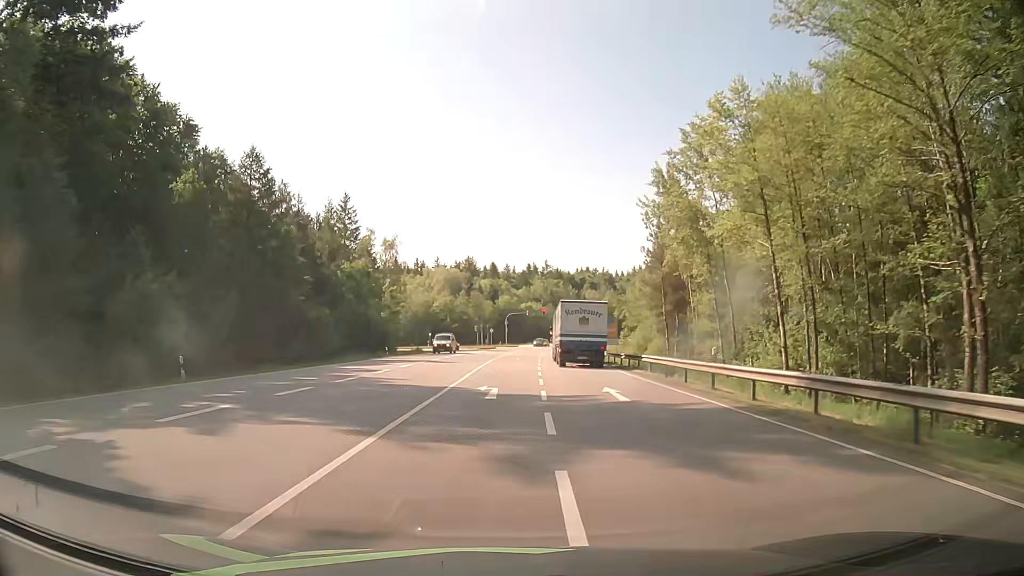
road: secondary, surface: asphalt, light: Day
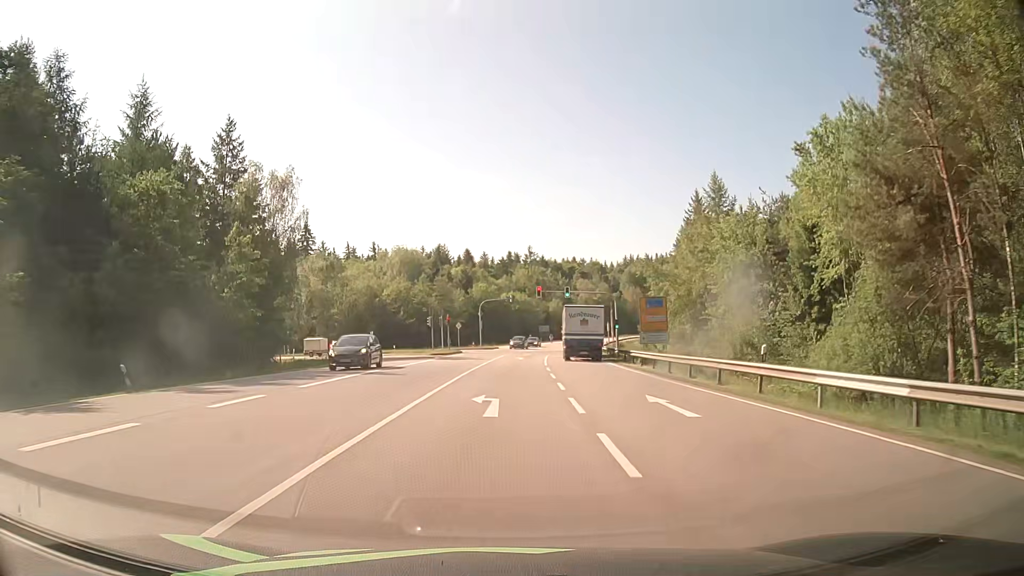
(+0.8, +38.9) m; +2°
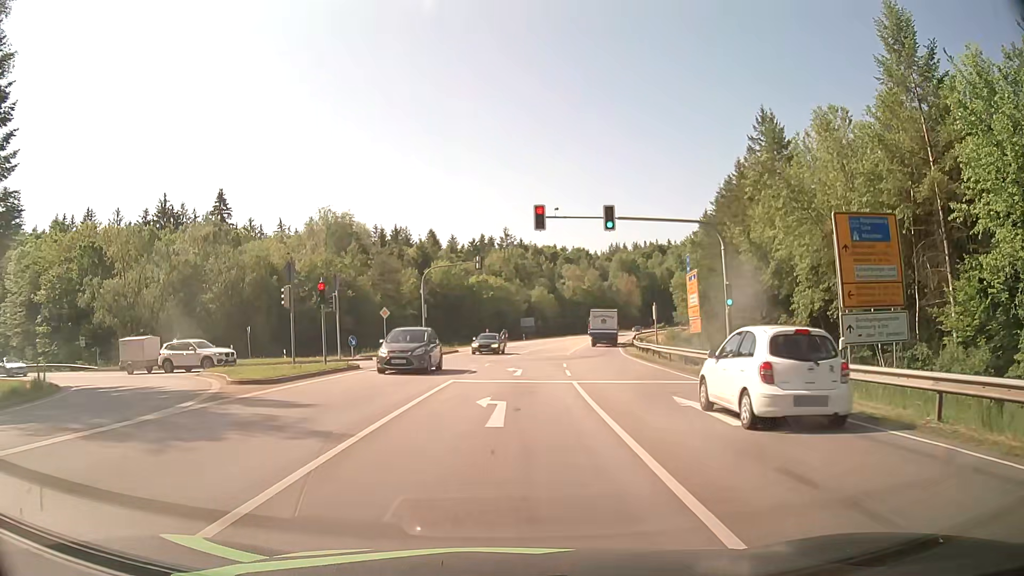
(+0.6, +35.9) m; +2°
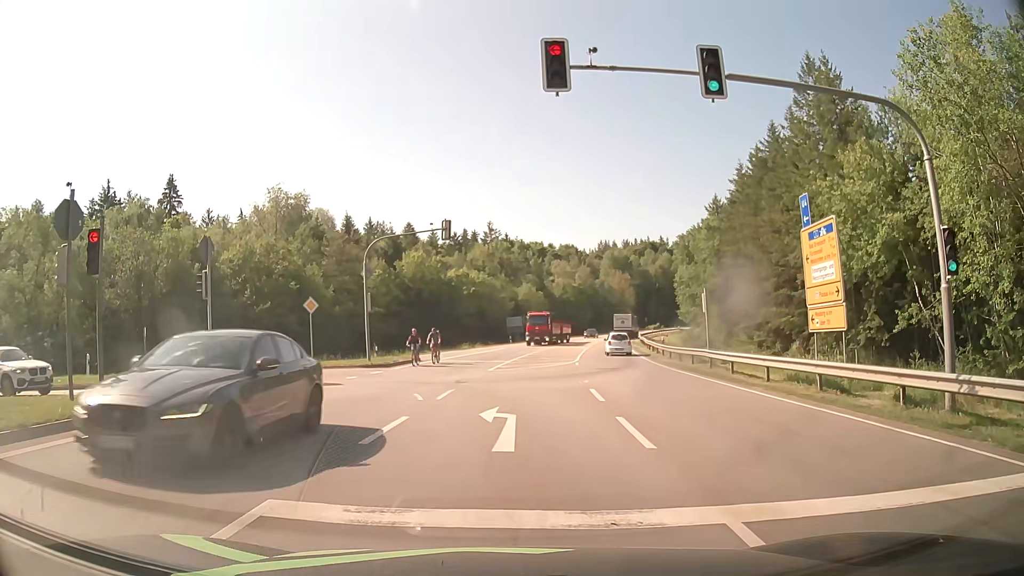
(+0.1, +14.0) m; +1°
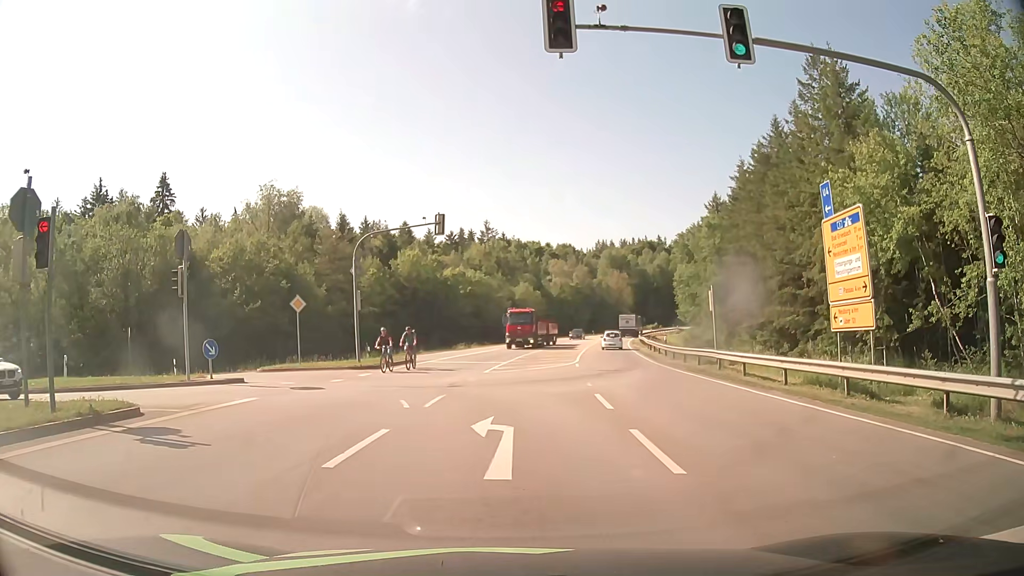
(0.0, +1.4) m; +1°
